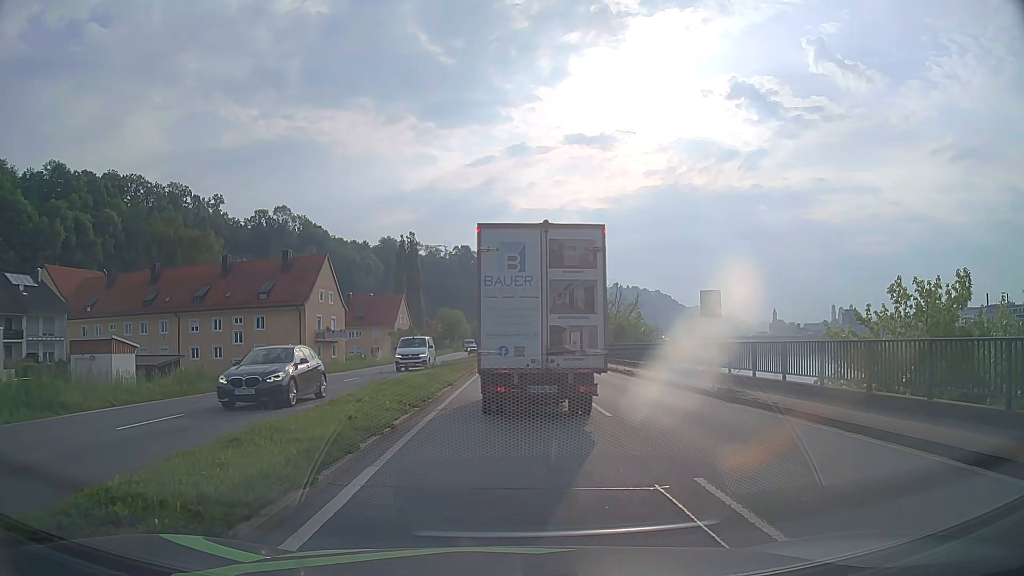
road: primary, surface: asphalt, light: Day
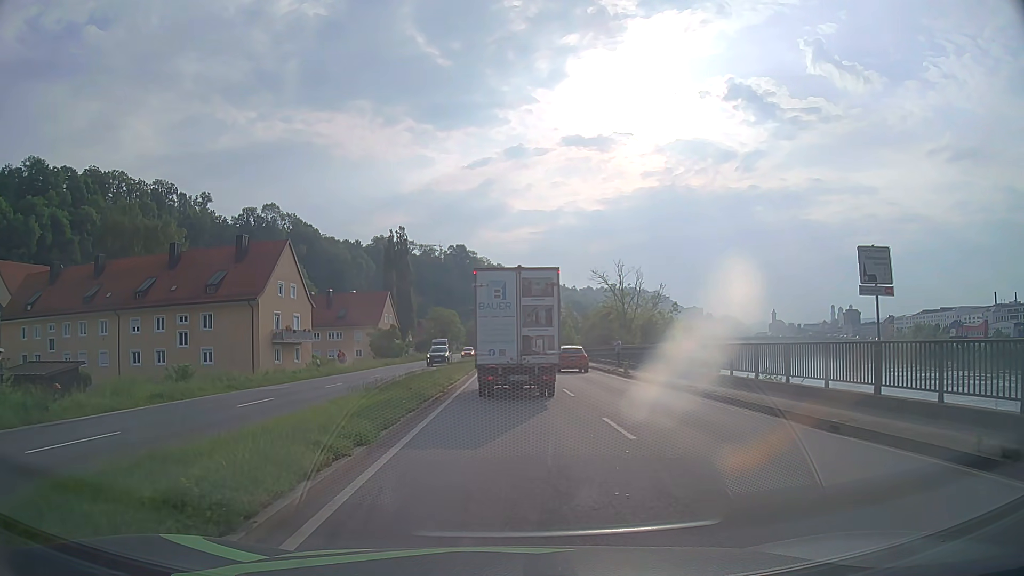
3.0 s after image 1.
(+0.1, +12.0) m; 0°
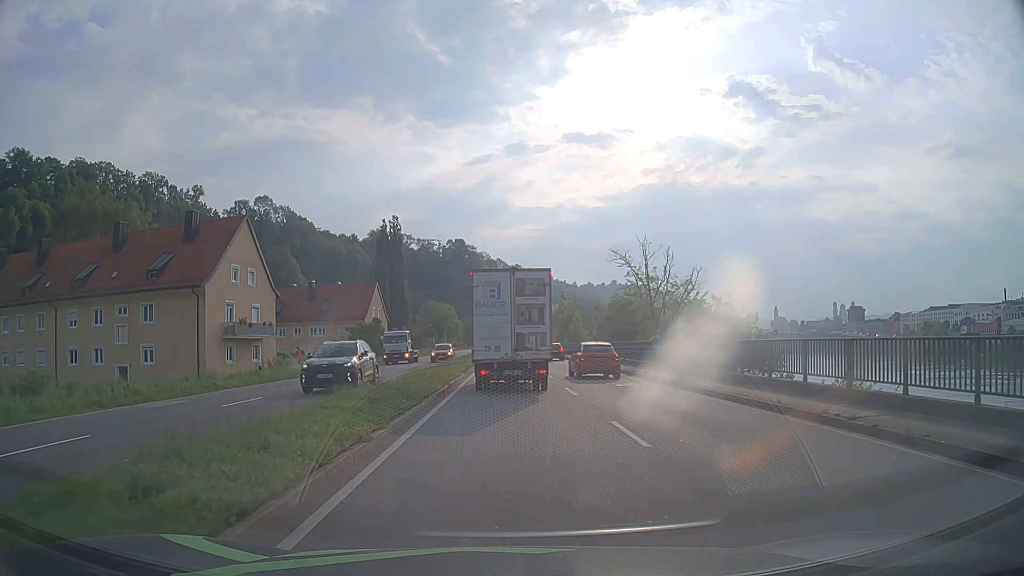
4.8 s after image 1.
(0.0, +10.2) m; 0°
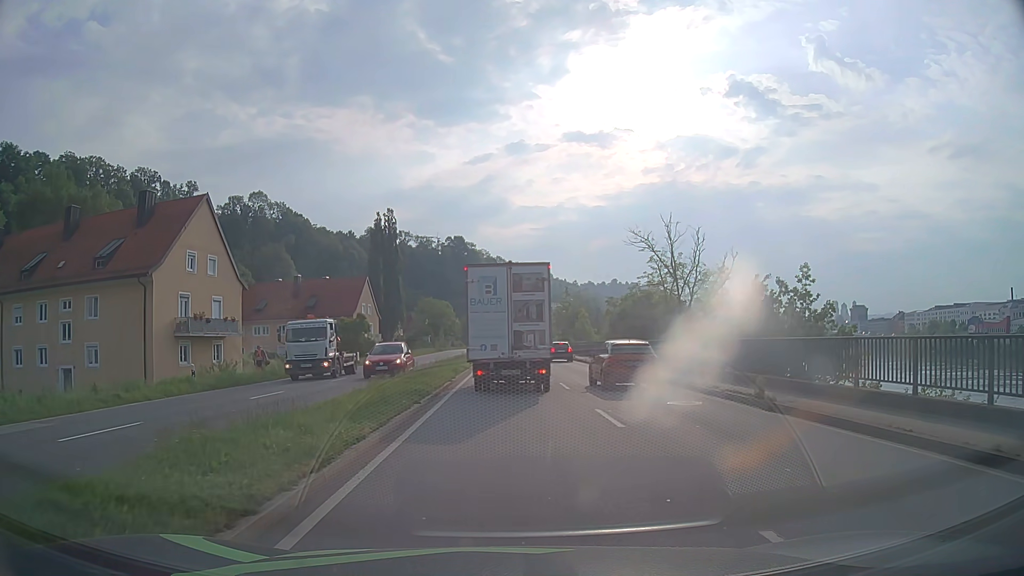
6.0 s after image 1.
(0.0, +7.1) m; 0°
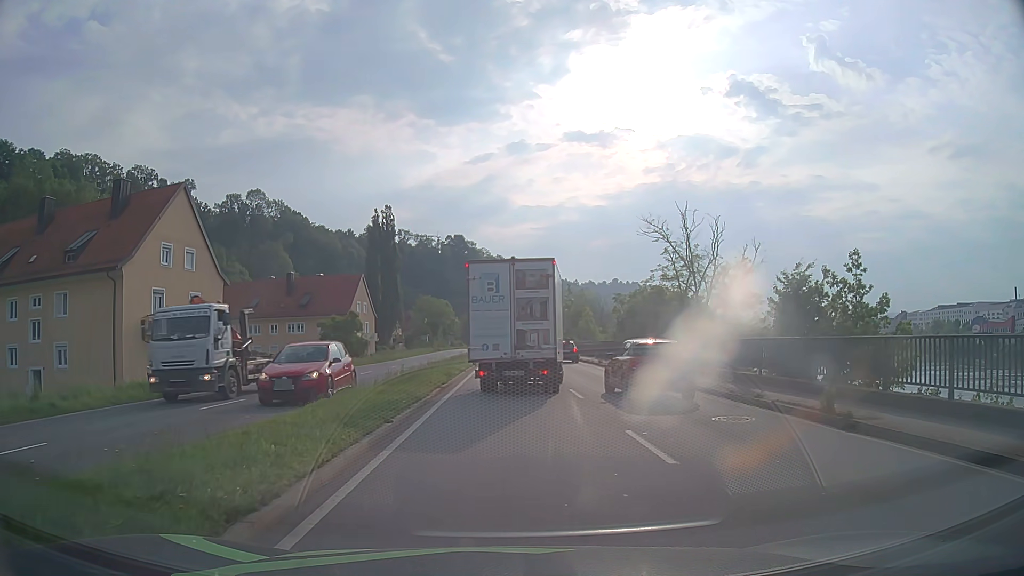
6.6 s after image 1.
(0.0, +3.4) m; 0°
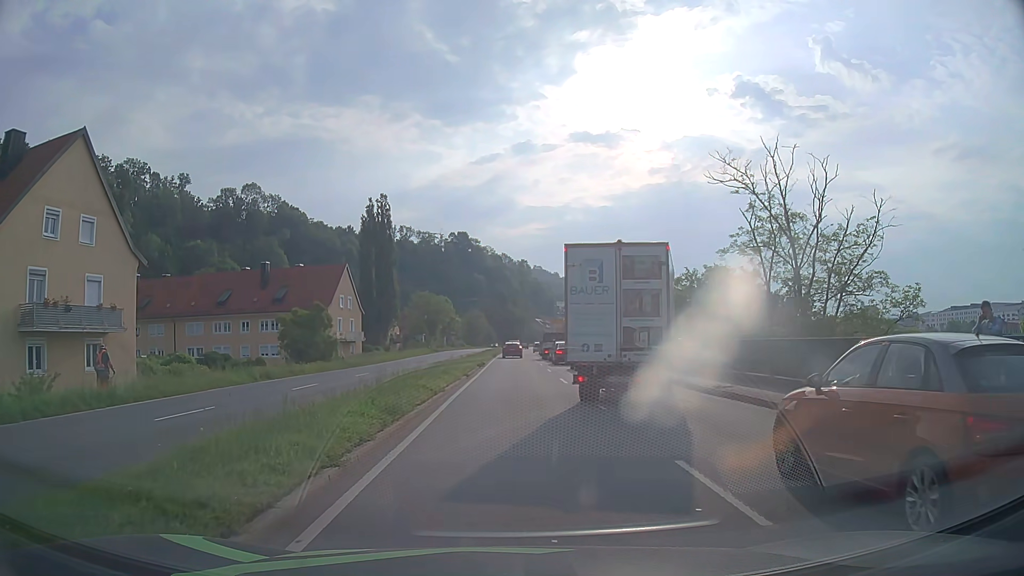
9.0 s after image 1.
(0.0, +11.6) m; 0°
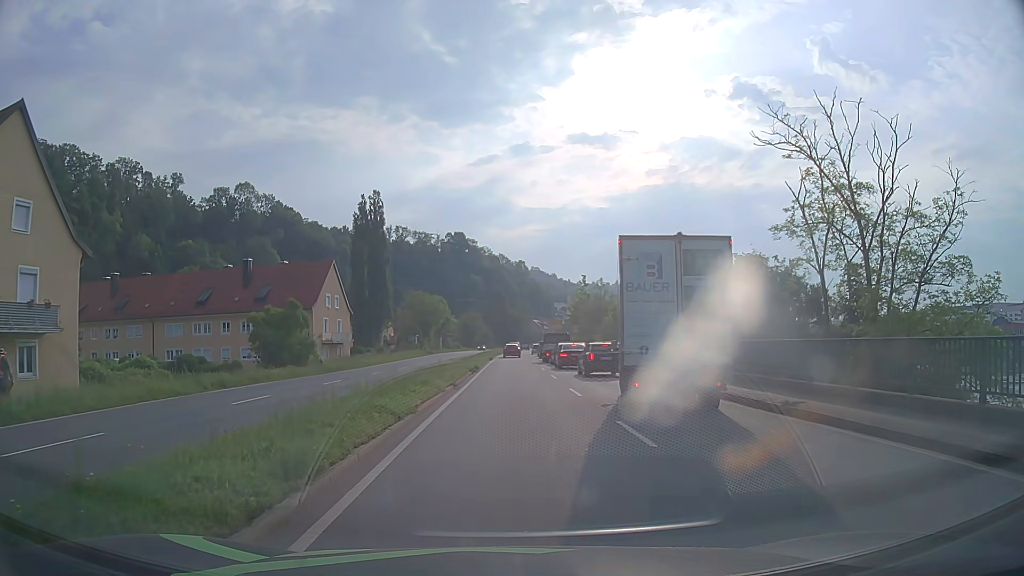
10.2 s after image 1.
(0.0, +4.9) m; 0°
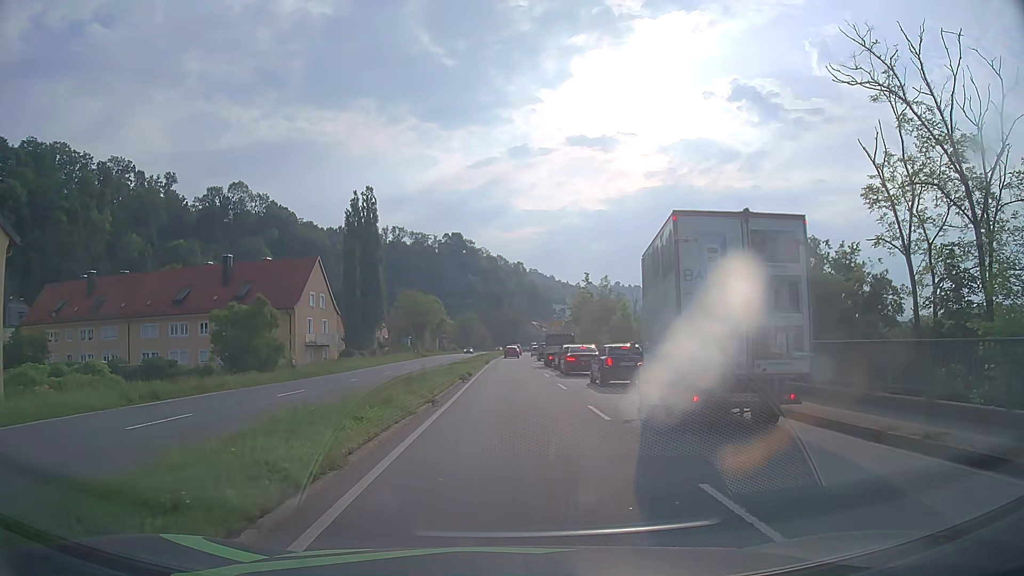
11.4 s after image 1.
(0.0, +5.3) m; 0°
(0, +10) (0, +20) (0, +30) (0, +40) (0, +50) (0, +60) (0, +70) (+1, +80) (+1, +90) (+1, +100) m
